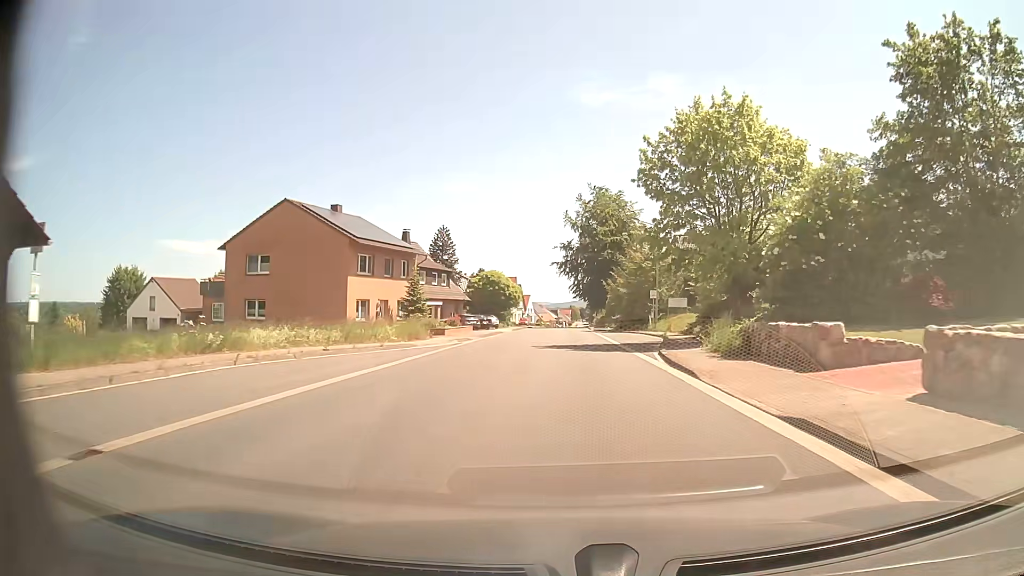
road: tertiary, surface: asphalt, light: Day
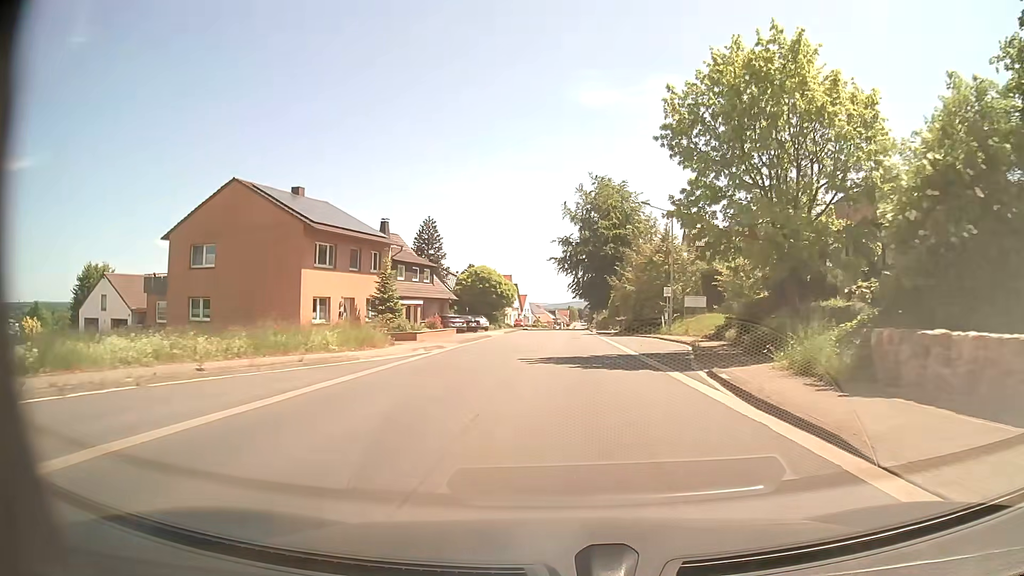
(0.0, +7.8) m; 0°
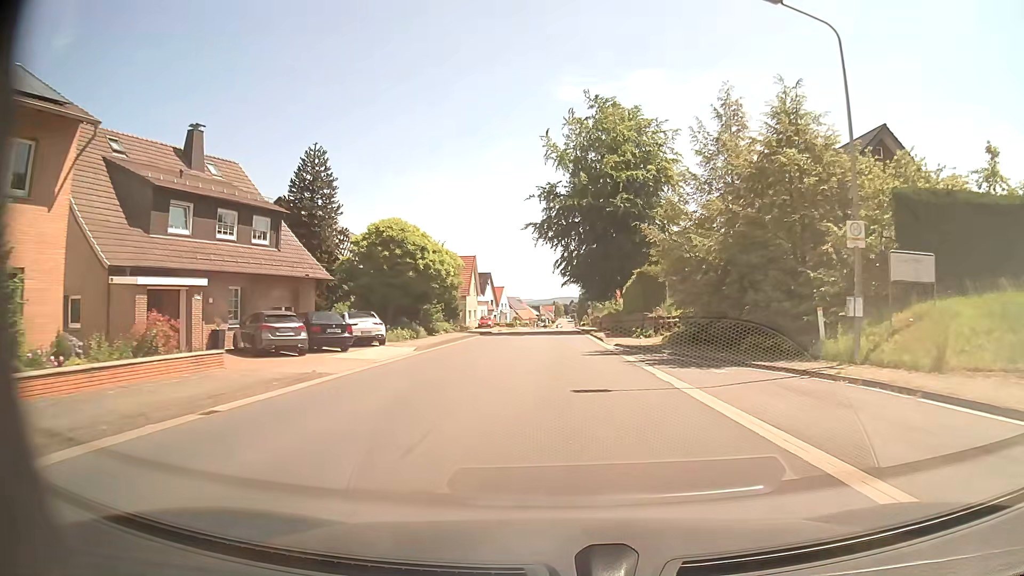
(+0.3, +31.4) m; +1°
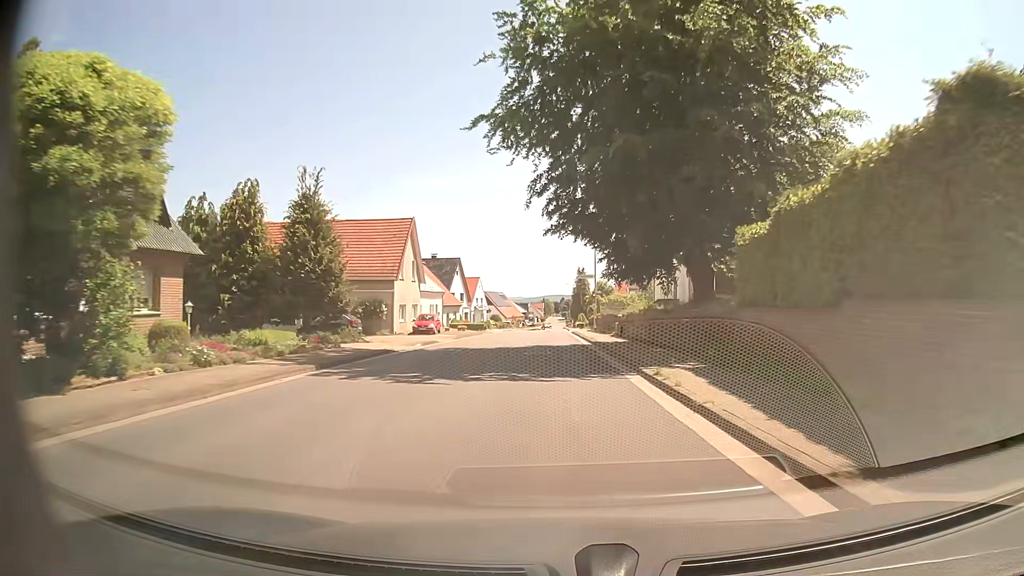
(+0.3, +31.4) m; +1°
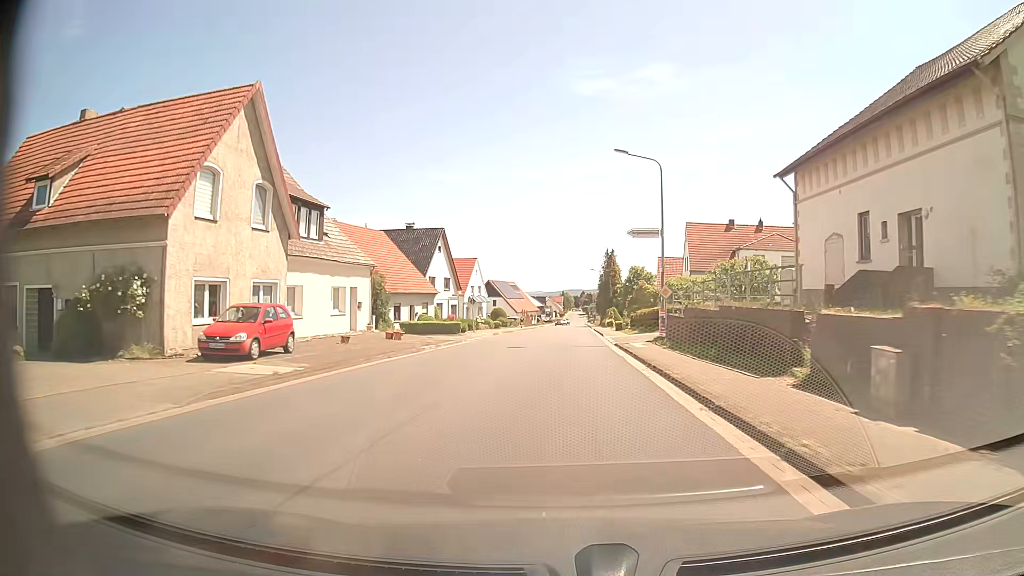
(-0.5, +31.2) m; -2°
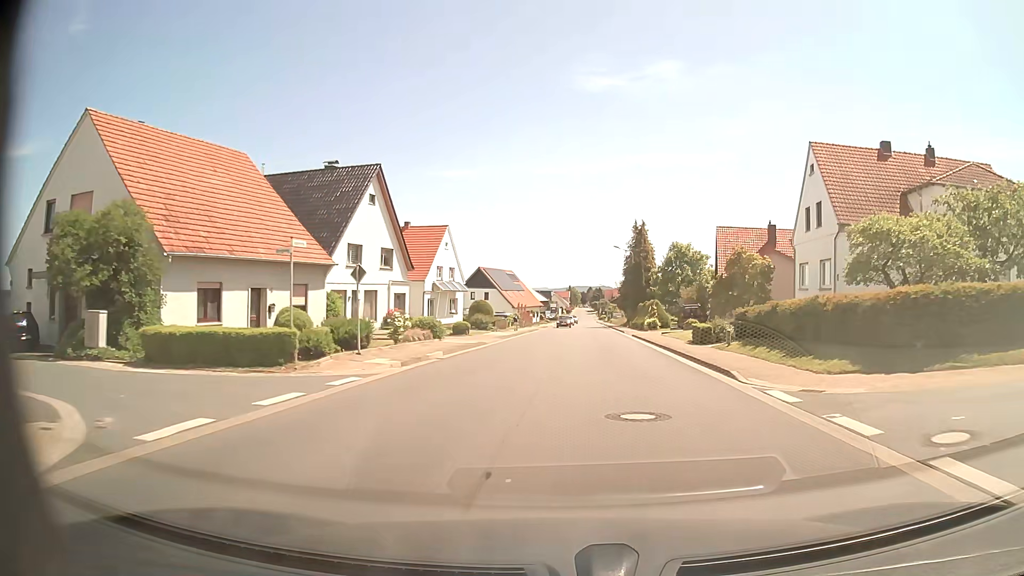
(-0.3, +31.4) m; 0°
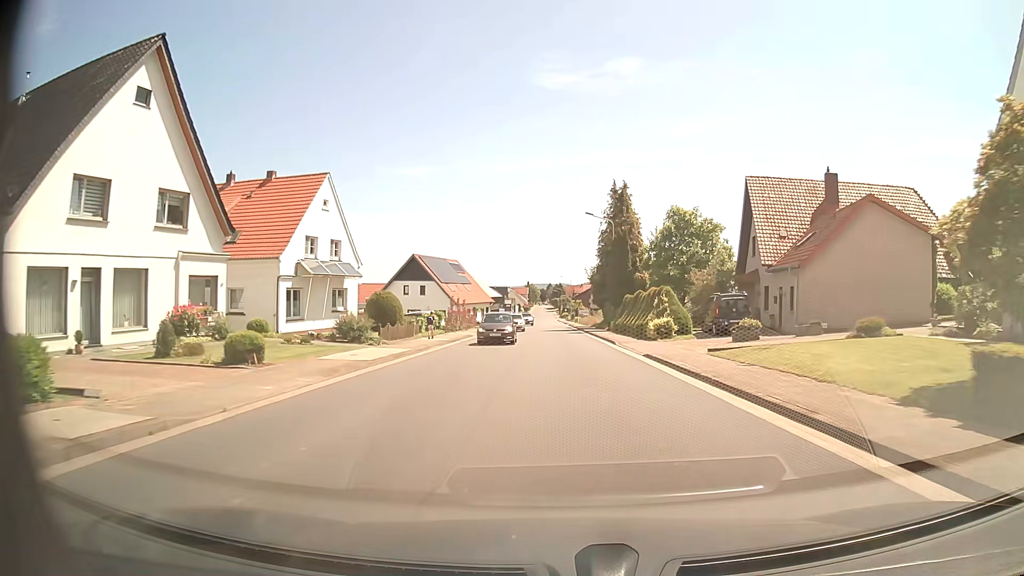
(+0.8, +23.5) m; +4°
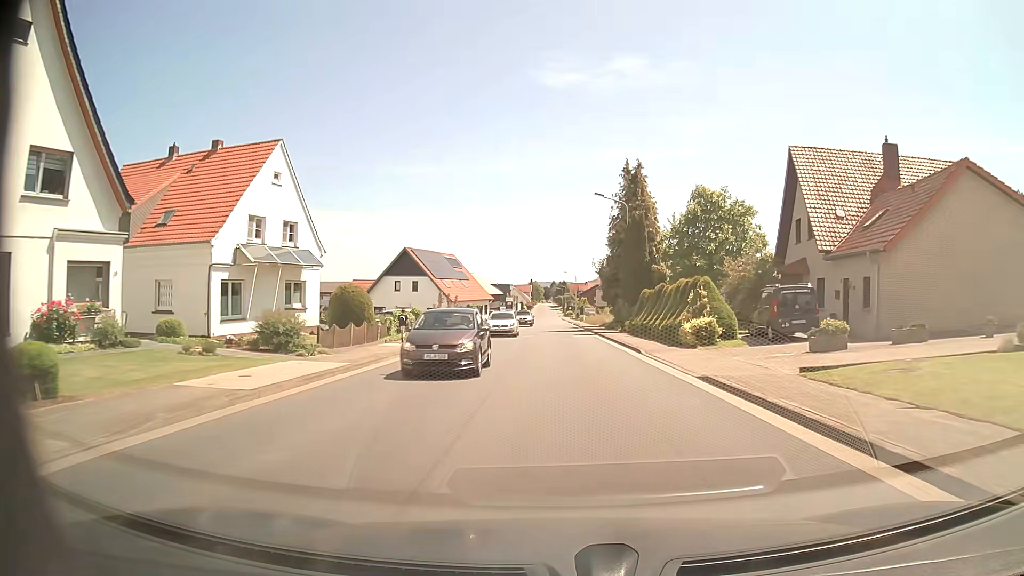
(0.0, +7.8) m; 0°
(0, +10) (0, +20) (0, +30) (0, +40) (-1, +50) (-1, +60) (-1, +70) (-1, +80) (-1, +90) (-1, +100) m
